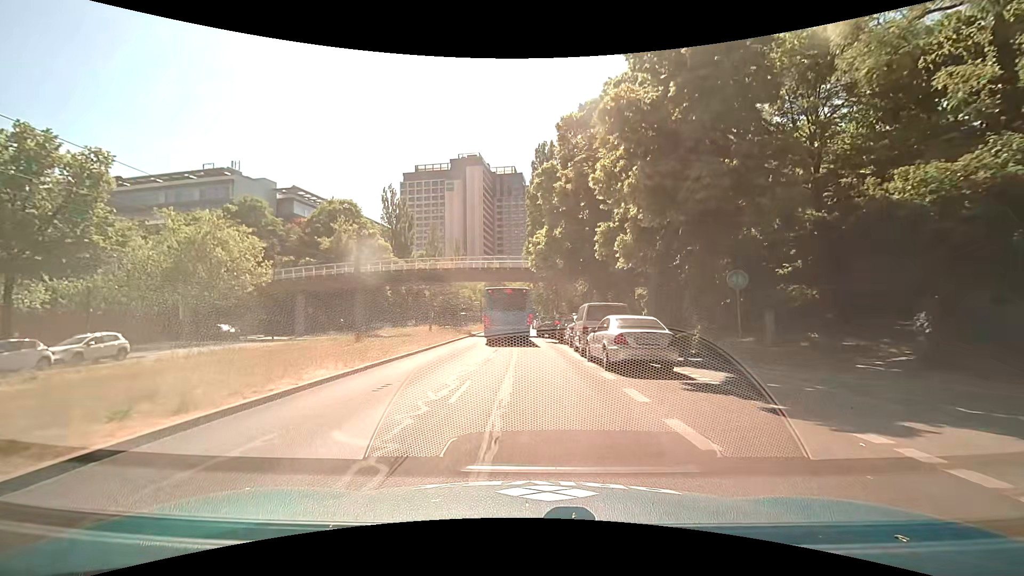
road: secondary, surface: asphalt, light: Day
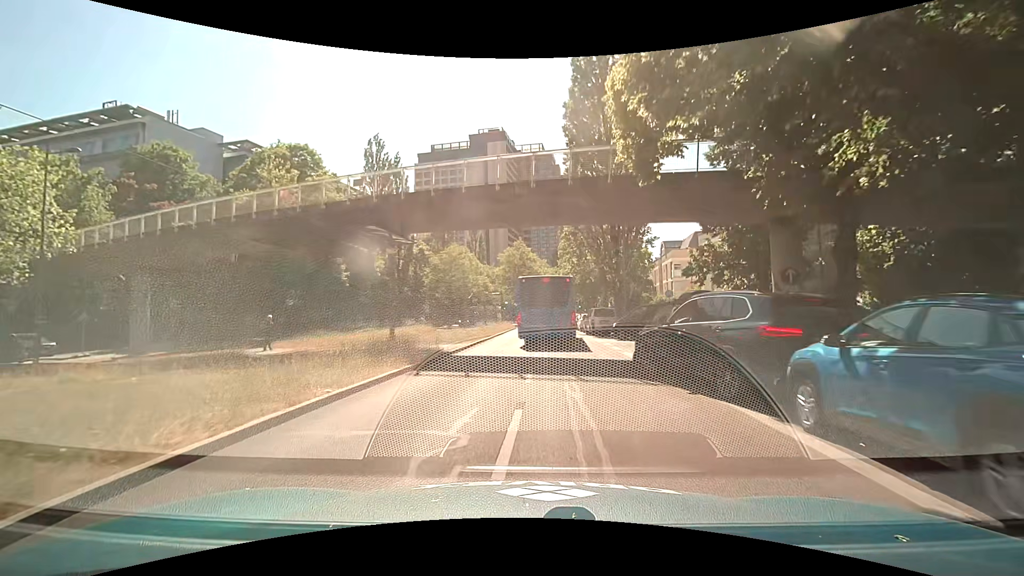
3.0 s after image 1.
(-1.0, +27.2) m; -4°
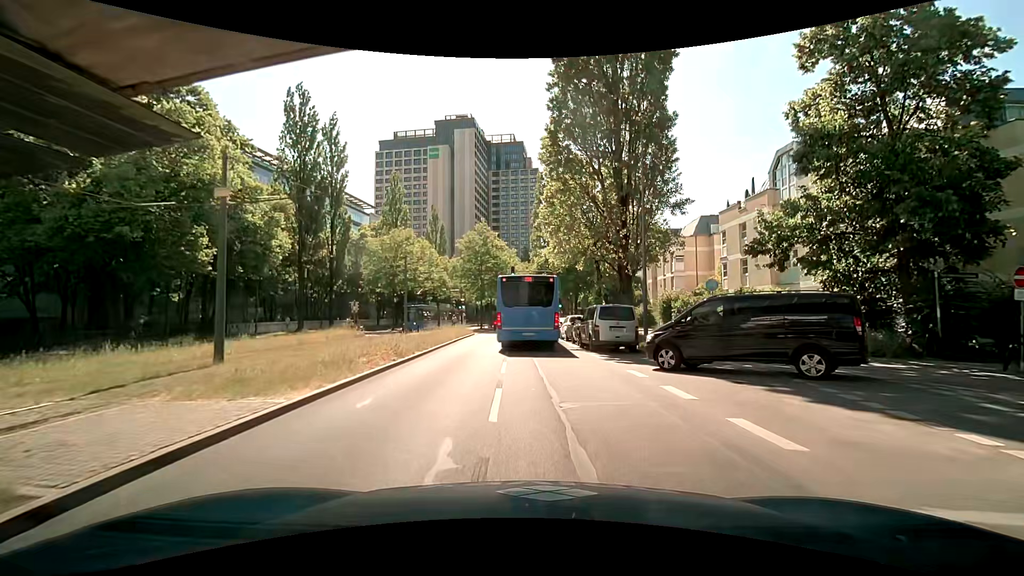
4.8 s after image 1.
(+0.4, +14.8) m; +4°
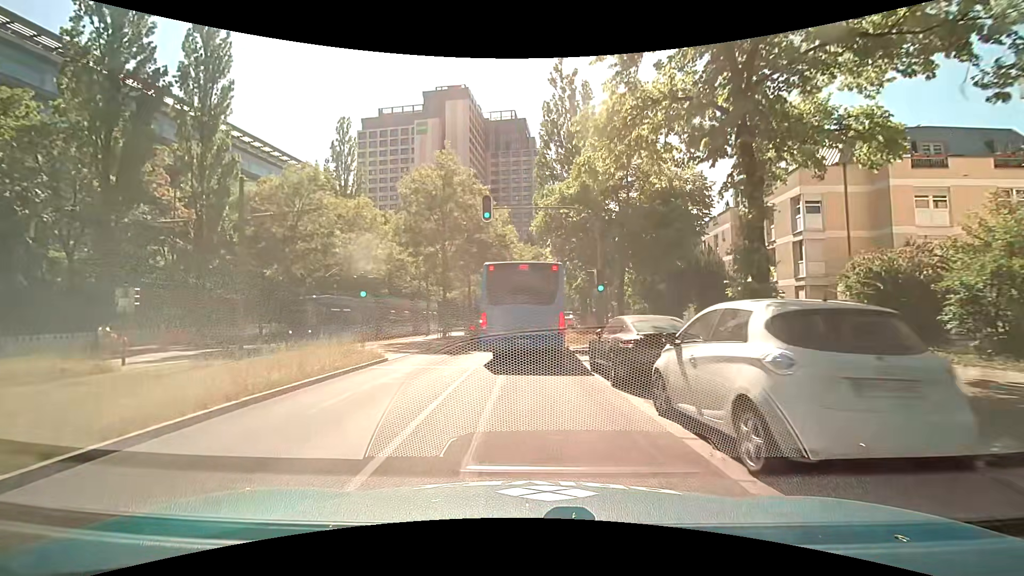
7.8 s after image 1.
(+0.4, +25.6) m; -1°
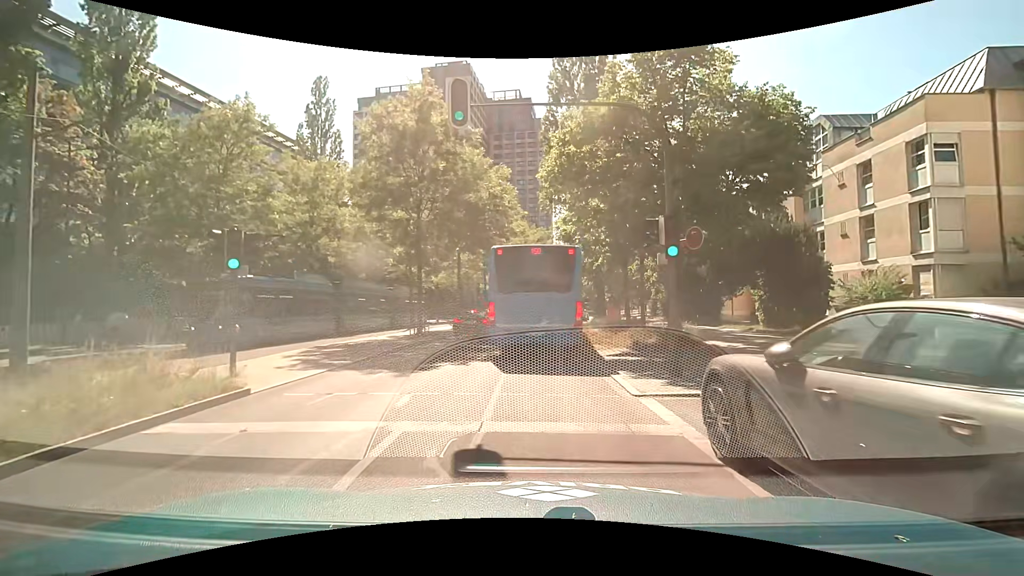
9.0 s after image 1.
(0.0, +8.1) m; 0°
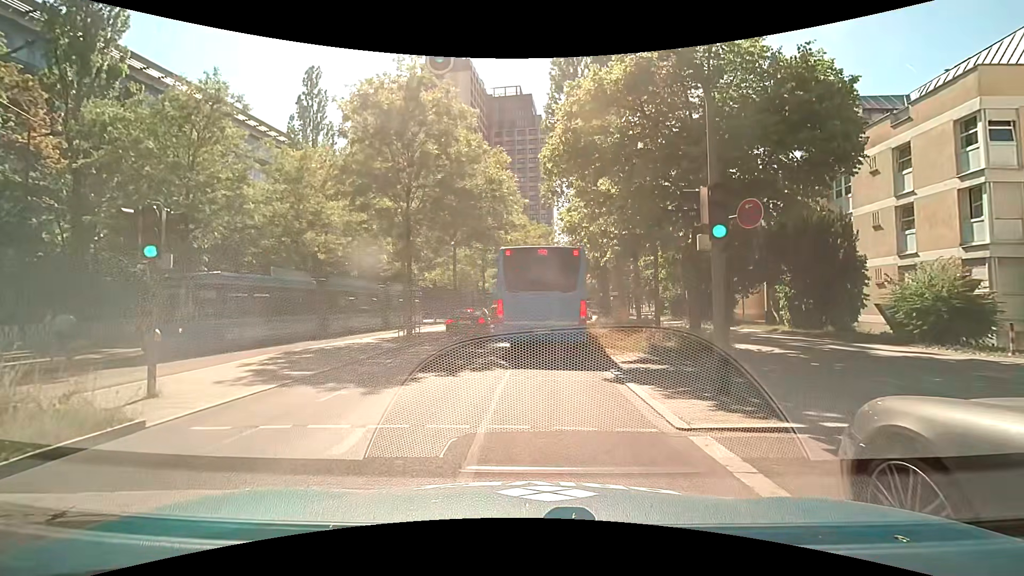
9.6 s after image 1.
(0.0, +2.0) m; -1°
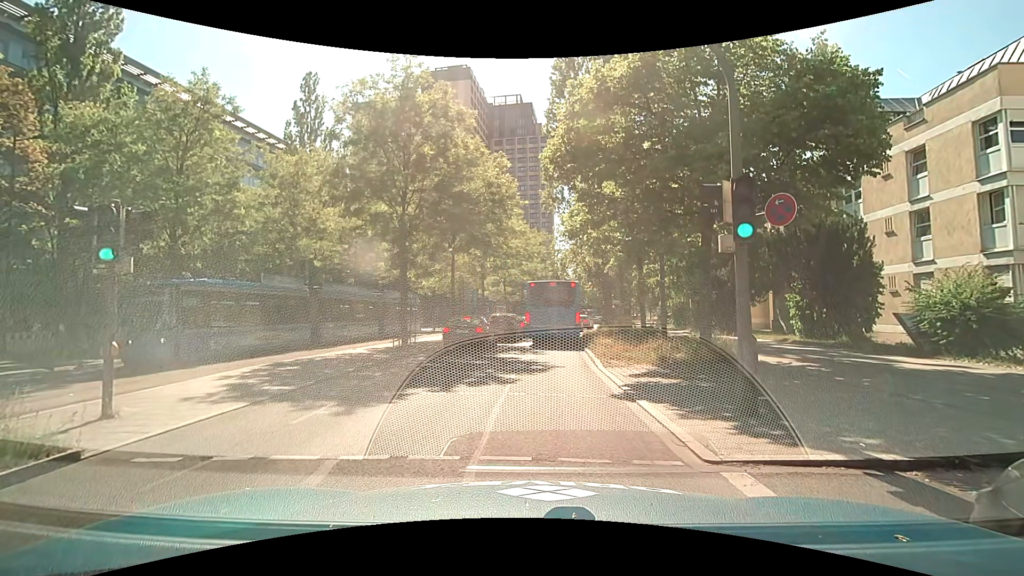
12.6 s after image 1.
(0.0, +0.8) m; -1°
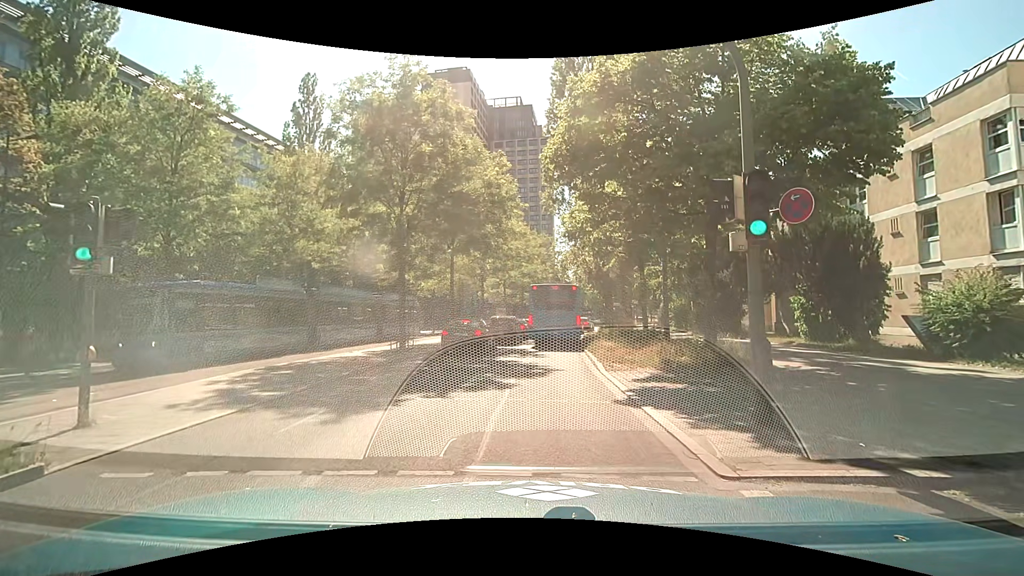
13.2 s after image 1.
(0.0, +0.4) m; 0°
